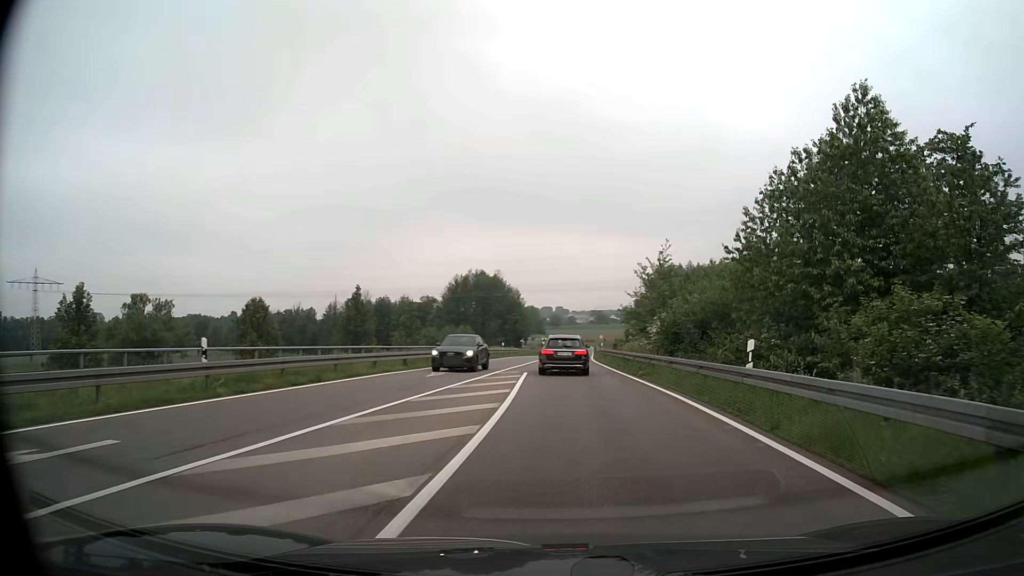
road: secondary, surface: asphalt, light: Day
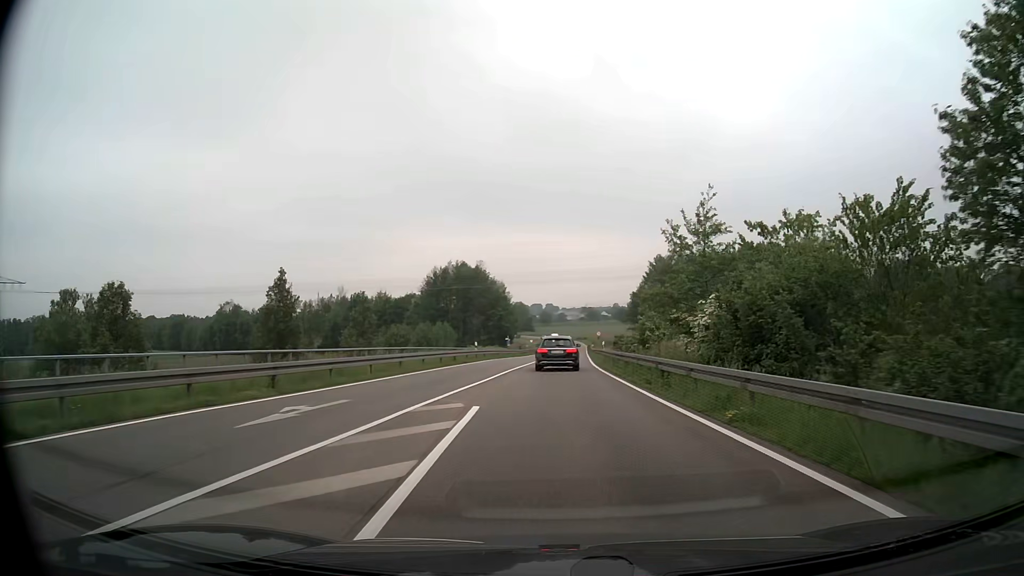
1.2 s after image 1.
(0.0, +14.0) m; 0°
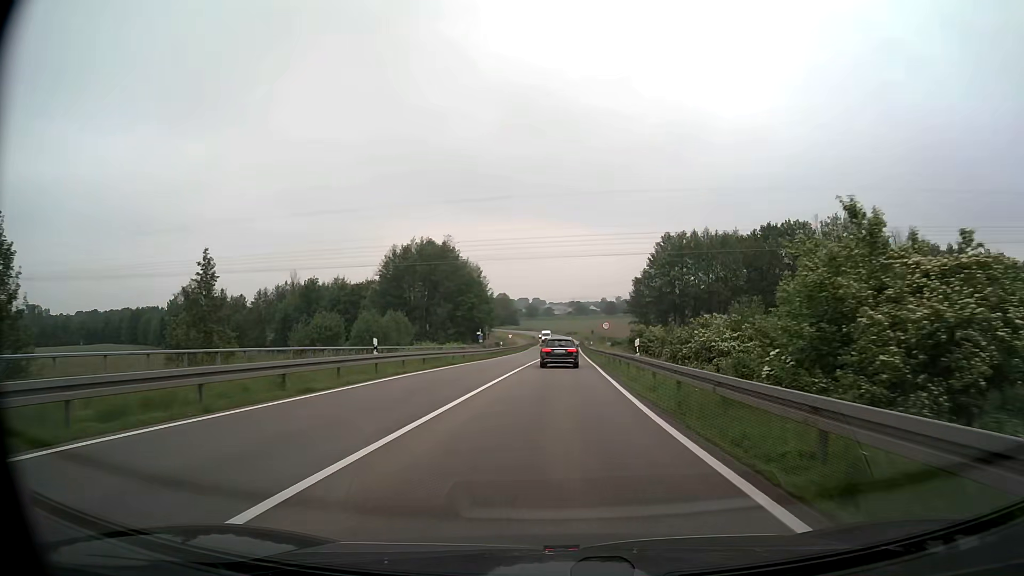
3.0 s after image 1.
(+0.2, +25.2) m; +1°
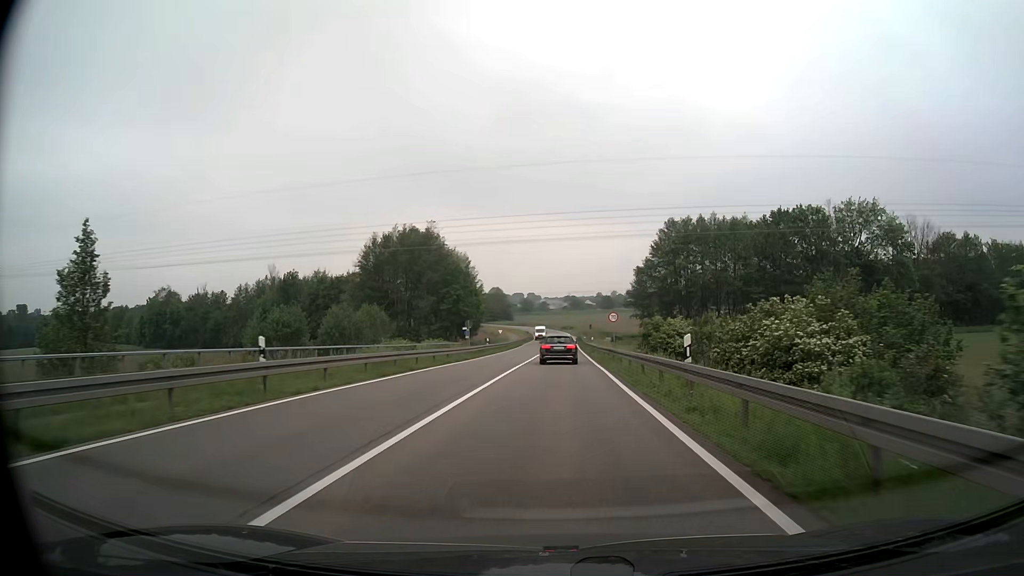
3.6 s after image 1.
(0.0, +9.4) m; 0°
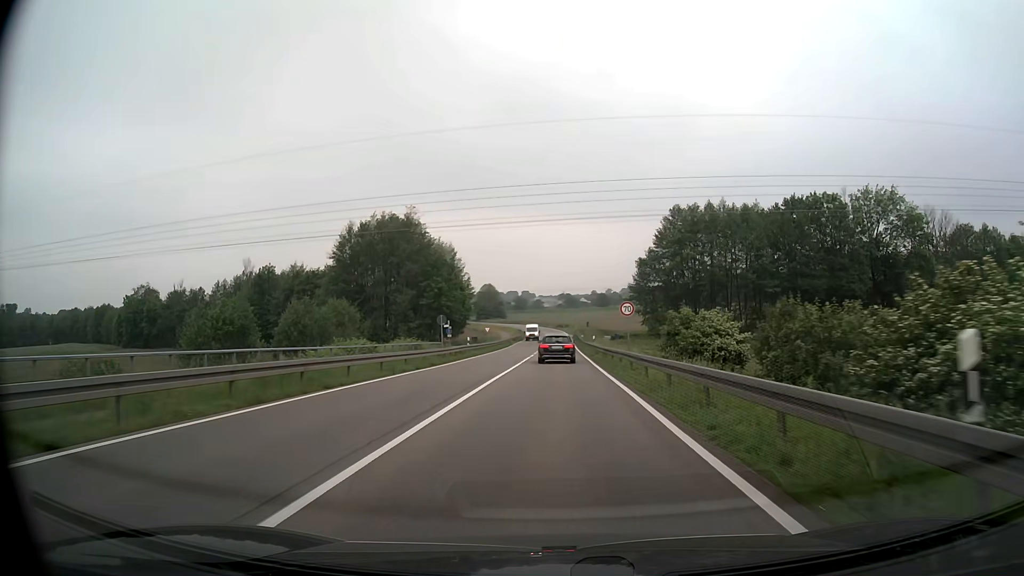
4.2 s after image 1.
(0.0, +9.7) m; 0°
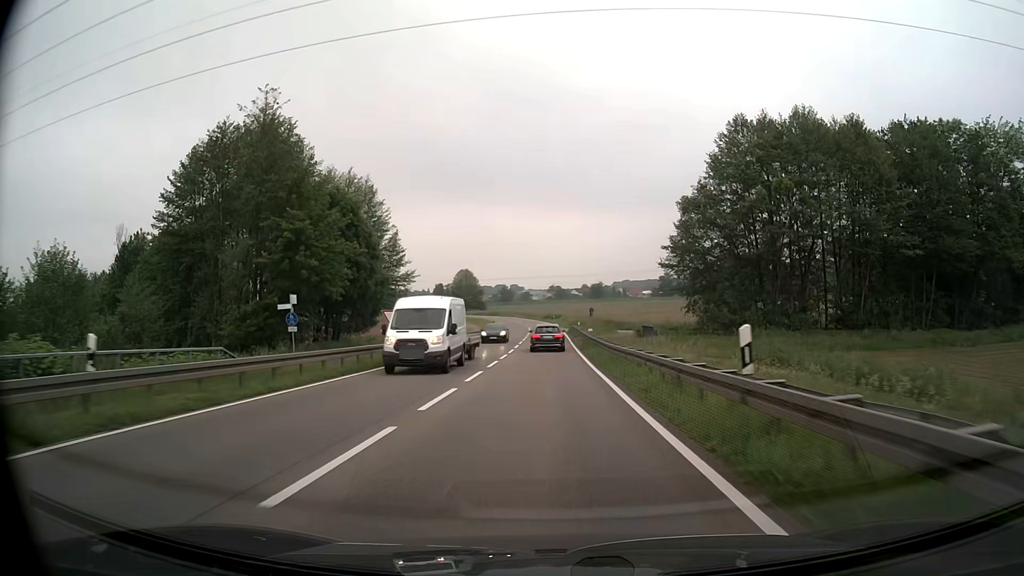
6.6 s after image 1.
(+0.5, +40.3) m; +1°
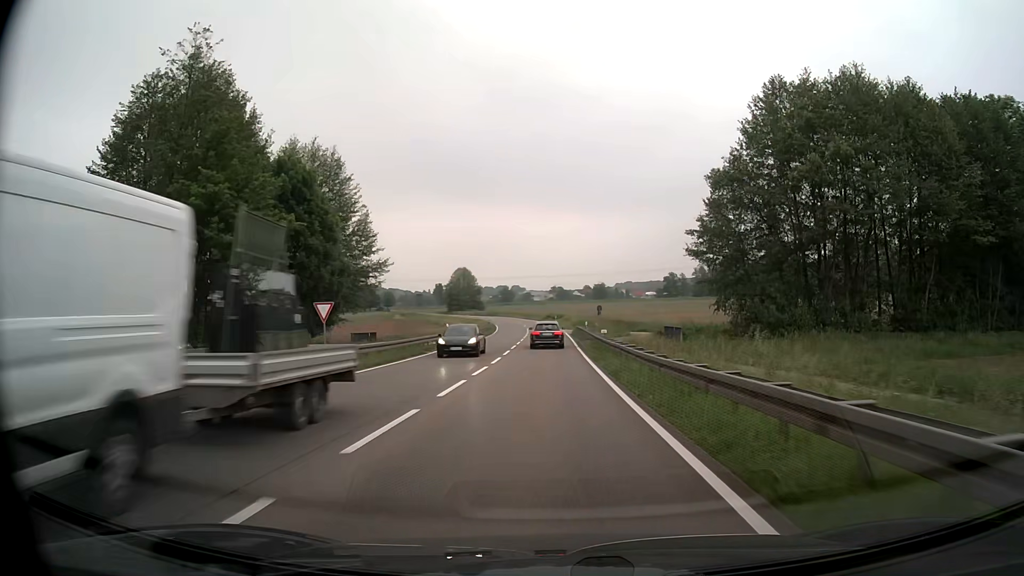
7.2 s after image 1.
(0.0, +10.3) m; 0°
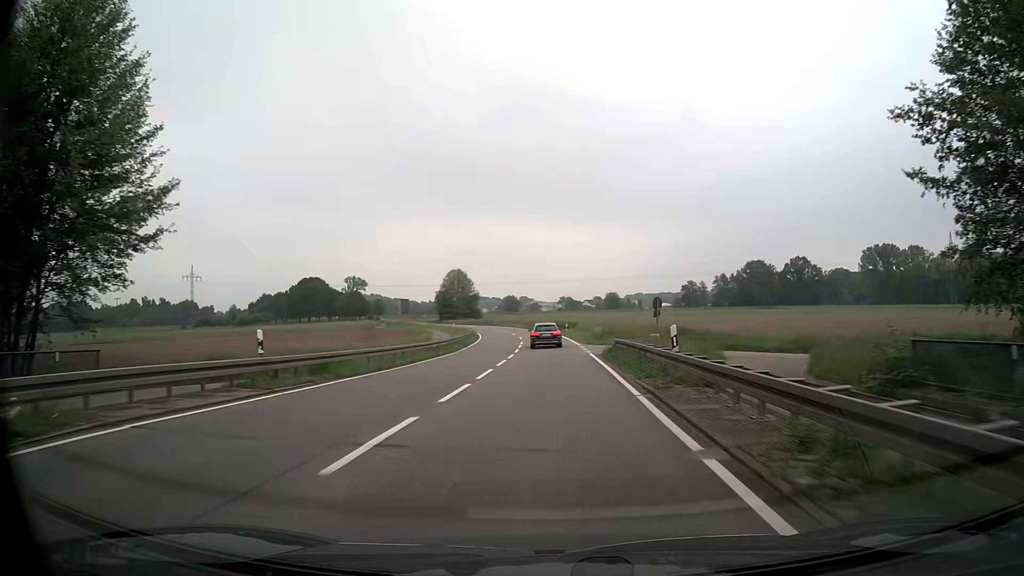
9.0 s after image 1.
(-0.2, +31.1) m; -1°
(0, +10) (0, +20) (0, +30) (0, +40) (-1, +50) (-1, +60) (-2, +70) (-4, +80) (-5, +90) (-7, +99) m
